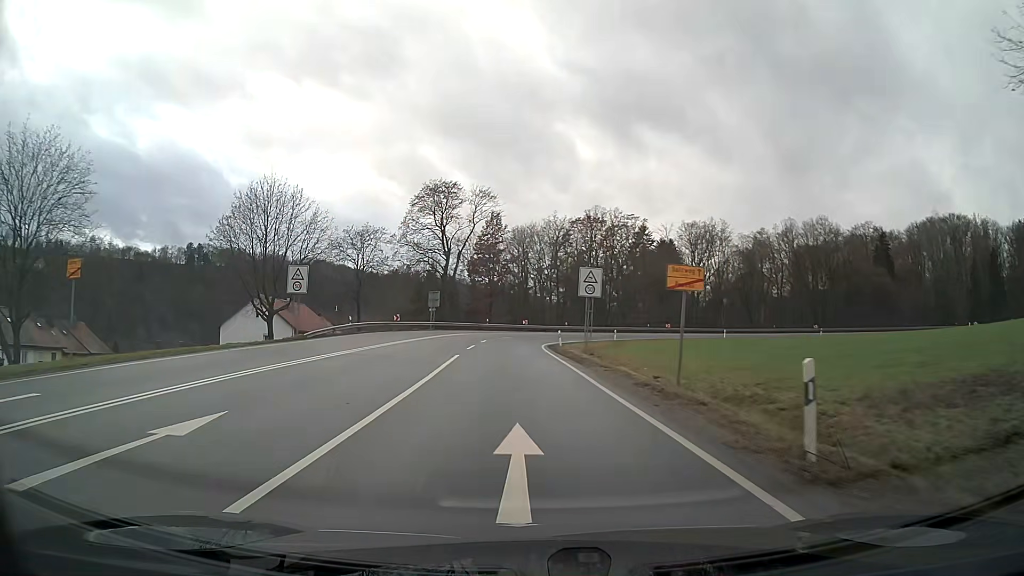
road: primary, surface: asphalt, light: Day
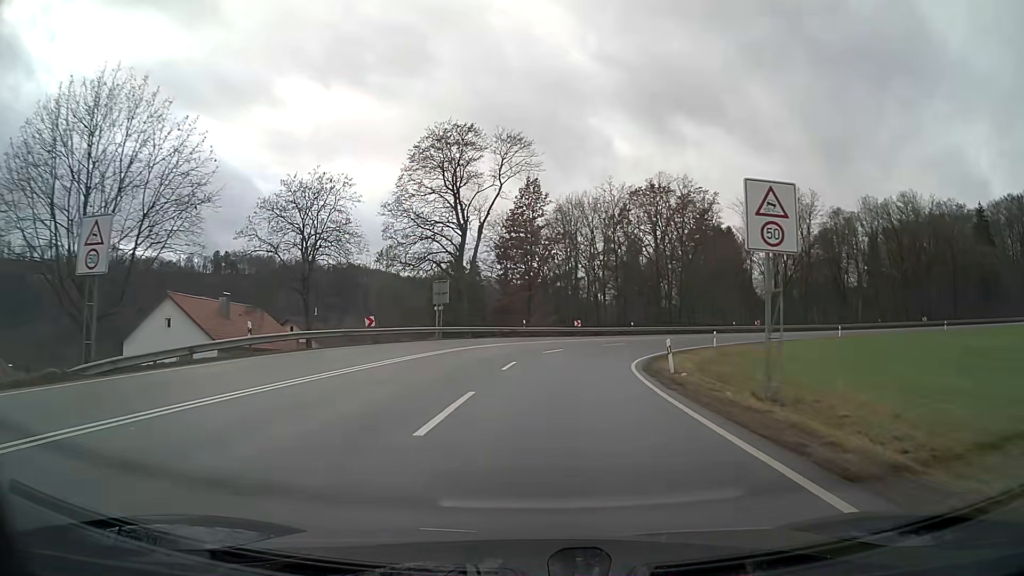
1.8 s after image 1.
(-0.7, +23.6) m; -2°
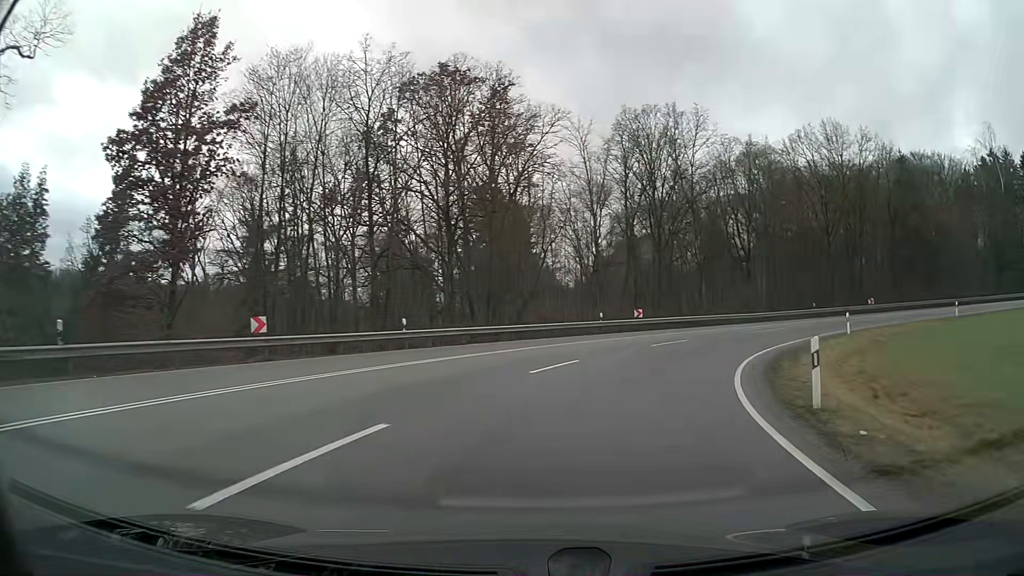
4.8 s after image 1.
(+5.5, +37.7) m; +22°
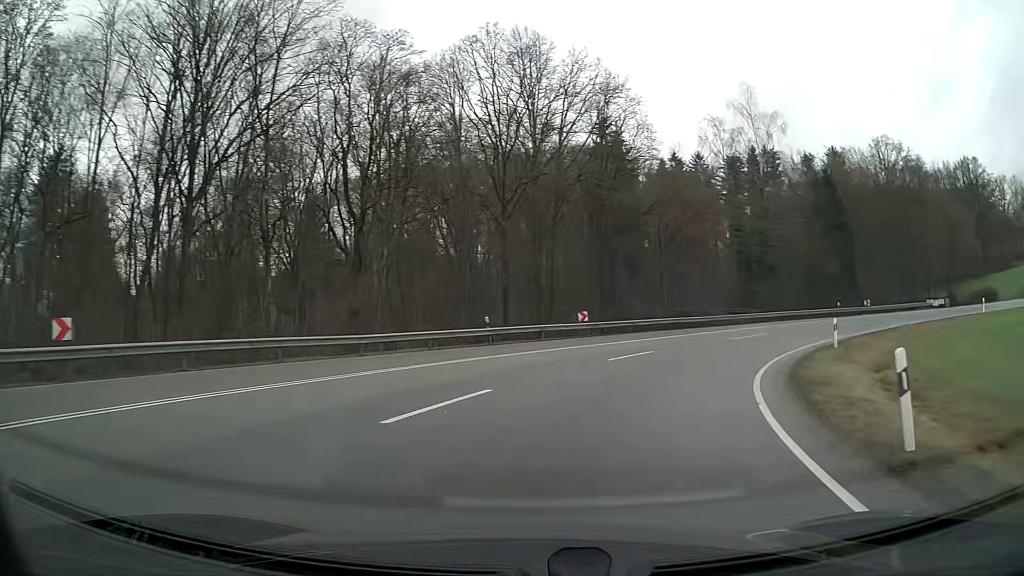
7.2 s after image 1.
(+8.2, +27.8) m; +34°
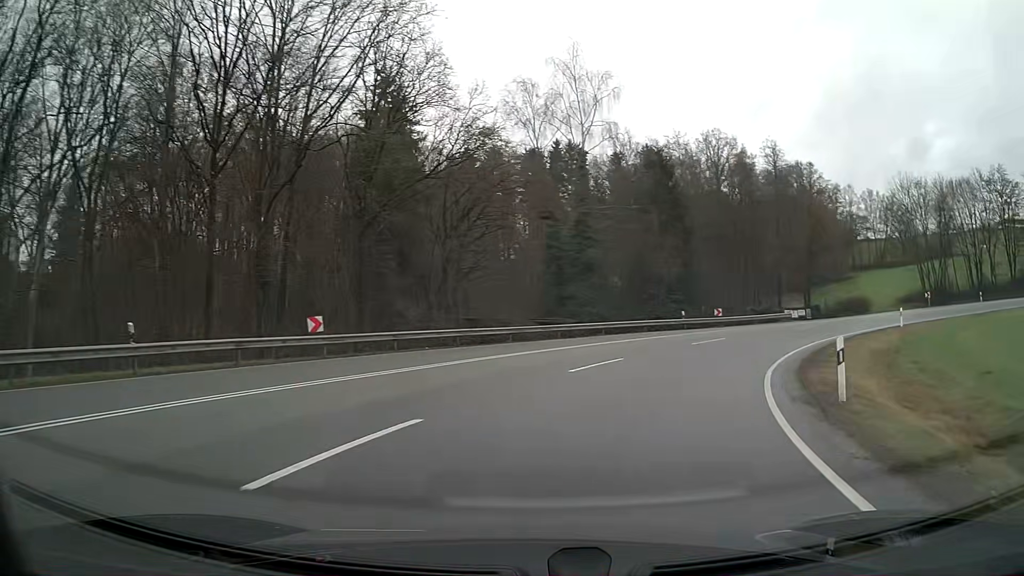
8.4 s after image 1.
(+2.3, +14.2) m; +18°
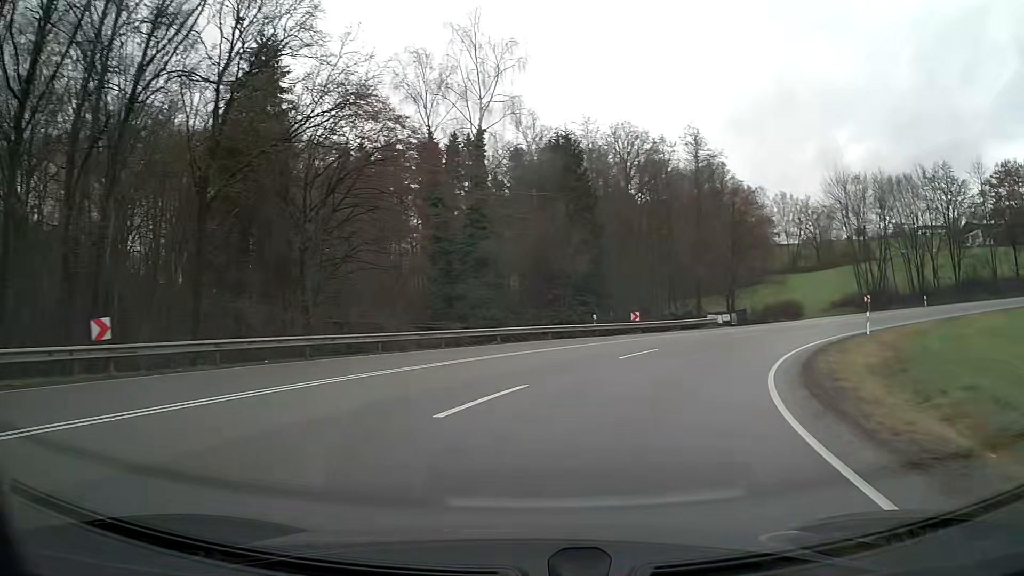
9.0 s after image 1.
(+0.6, +7.2) m; +9°
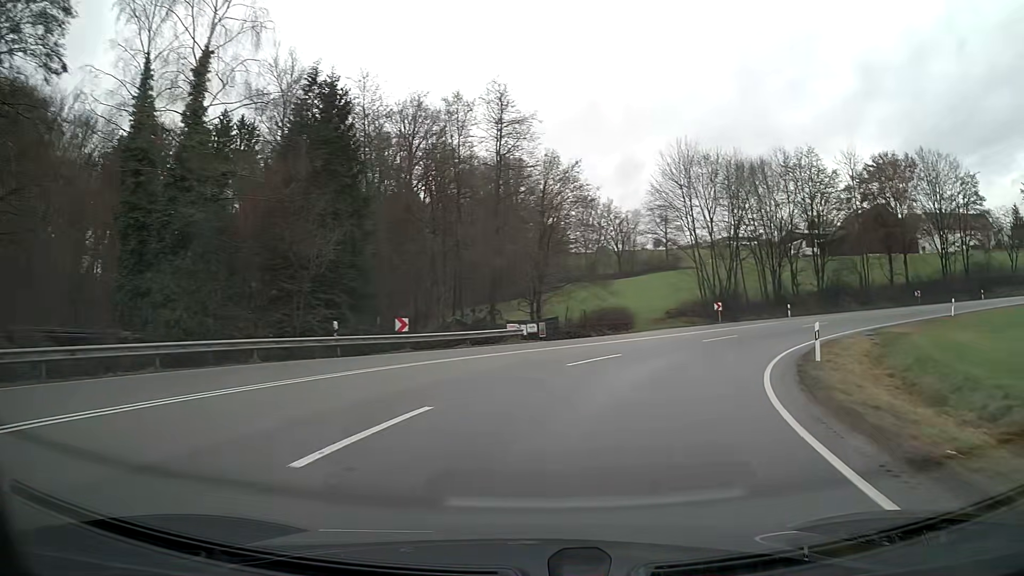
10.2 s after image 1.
(+2.3, +14.2) m; +18°
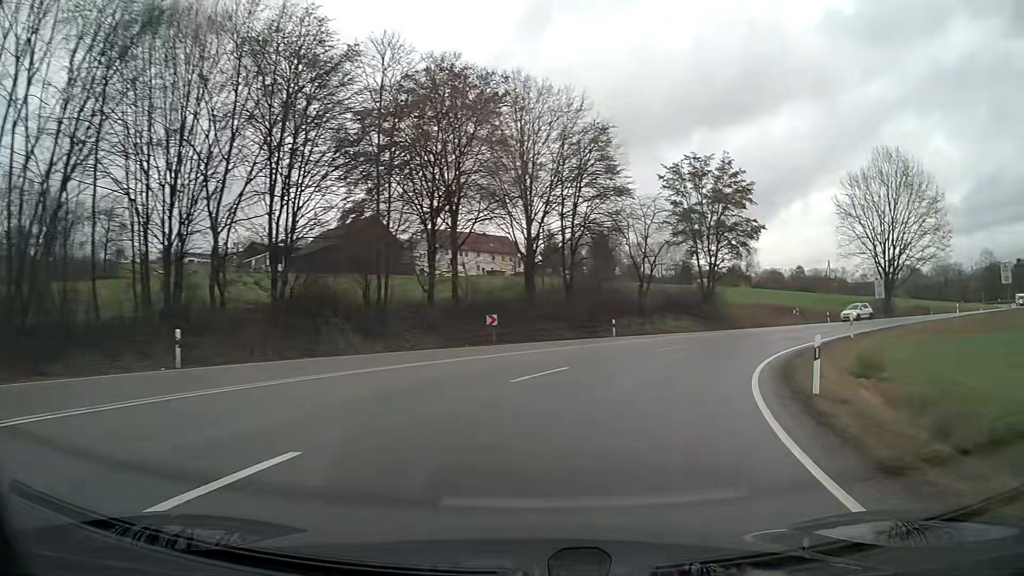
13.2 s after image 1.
(+14.0, +32.6) m; +46°
